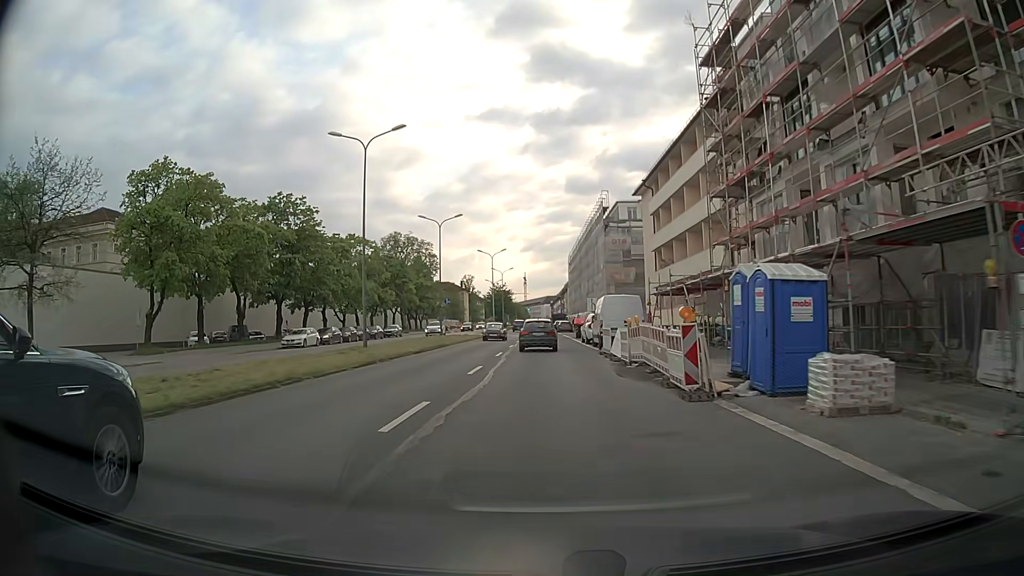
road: secondary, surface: asphalt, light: Day
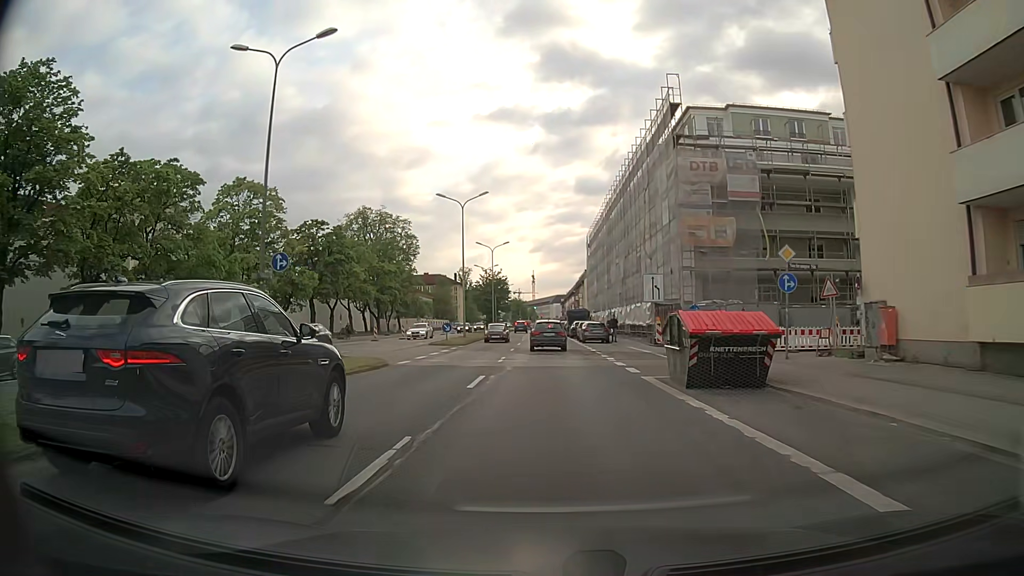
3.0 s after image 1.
(+0.1, +39.6) m; 0°
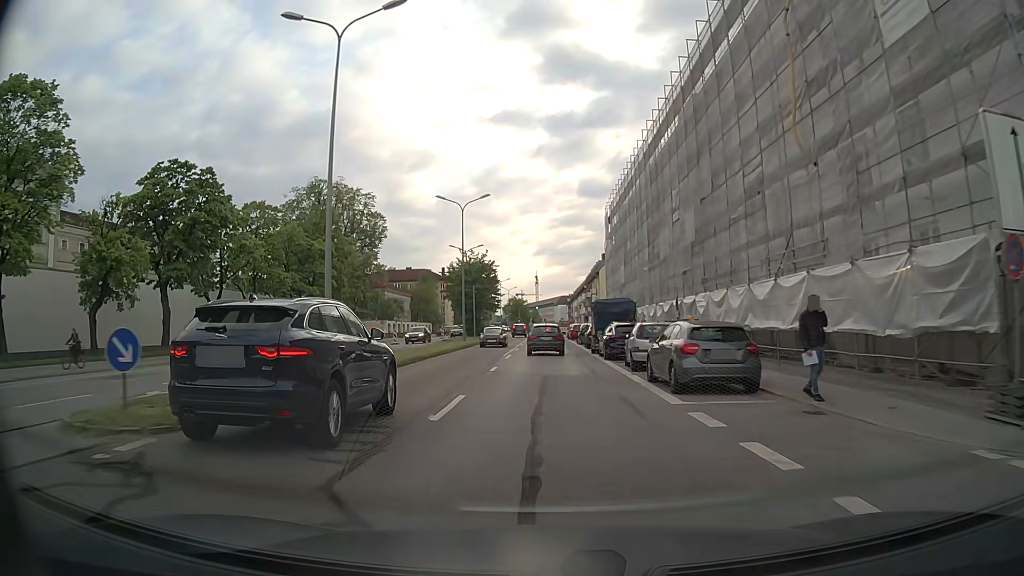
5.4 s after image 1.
(-0.2, +31.3) m; 0°
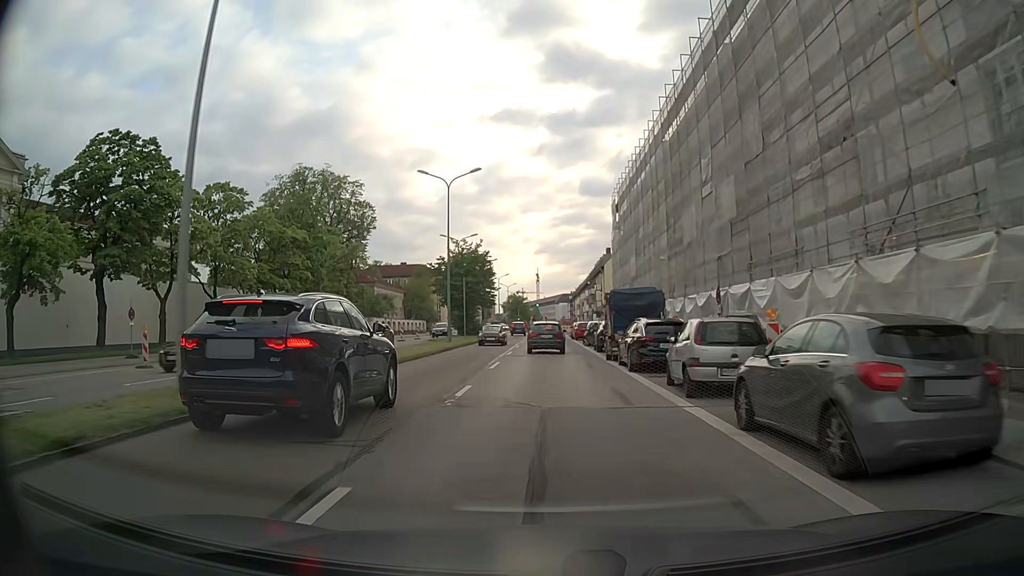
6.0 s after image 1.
(-0.1, +7.8) m; 0°
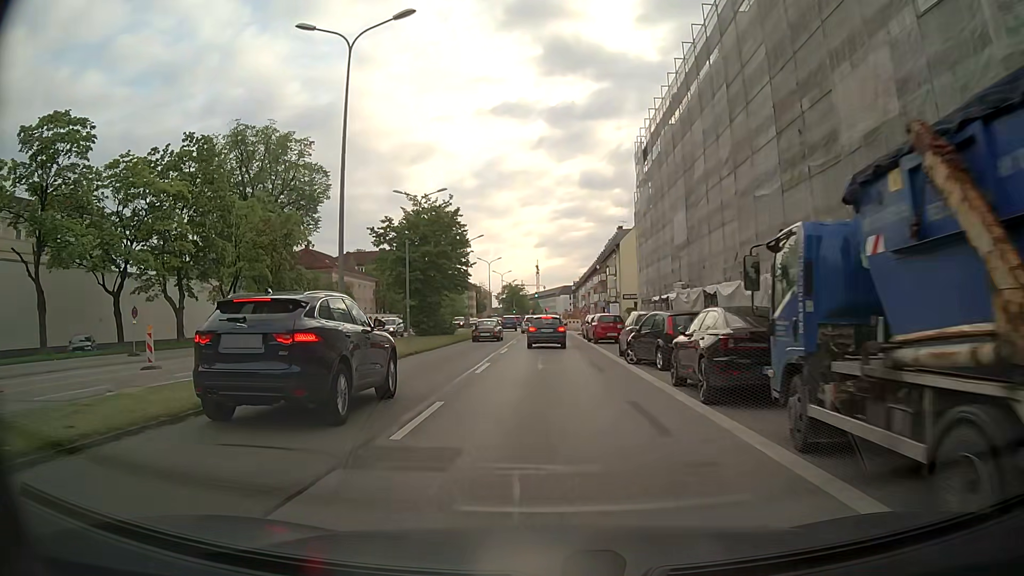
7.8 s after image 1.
(-0.3, +21.5) m; 0°
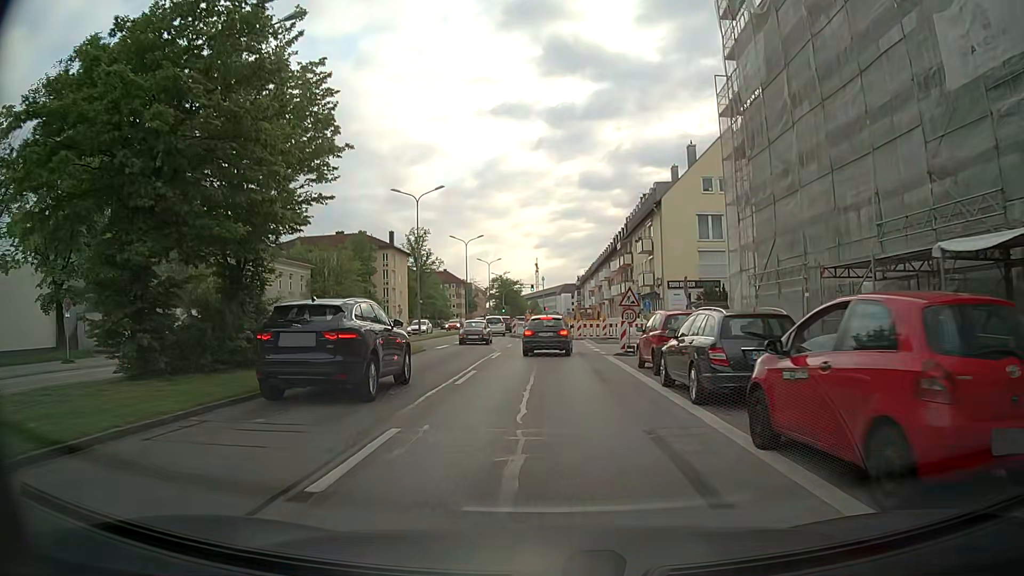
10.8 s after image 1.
(-0.1, +29.8) m; 0°
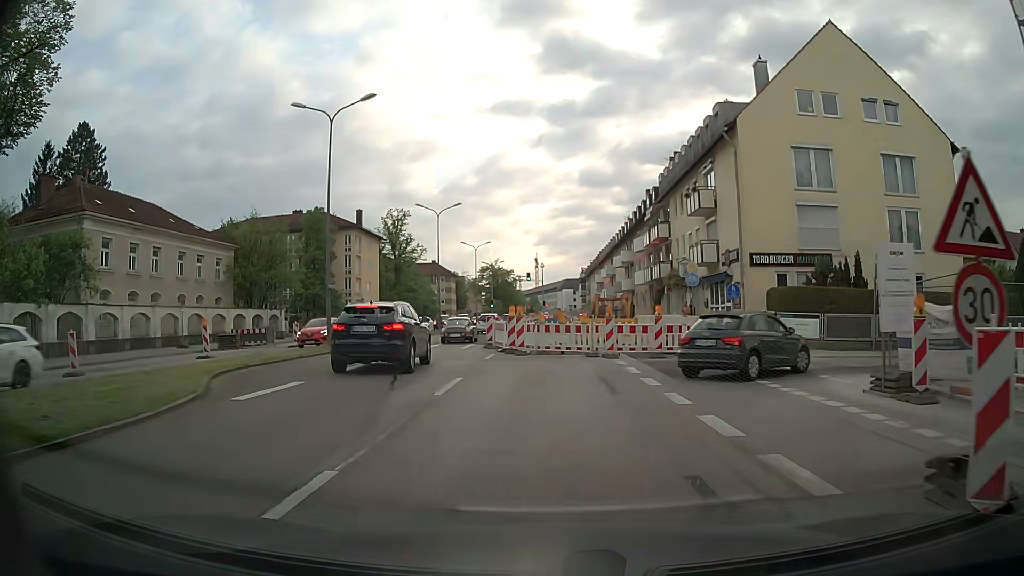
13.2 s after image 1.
(0.0, +20.3) m; 0°
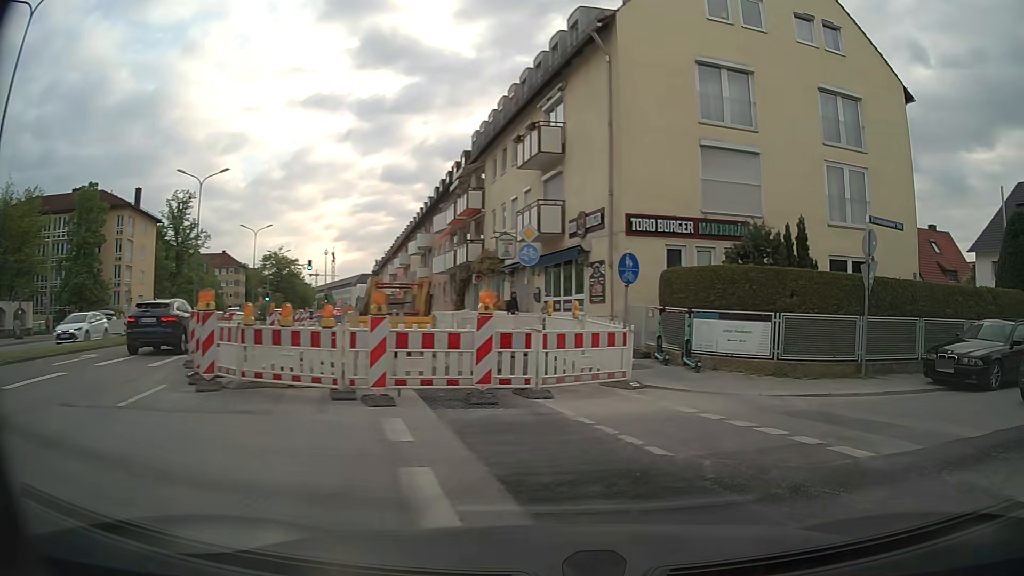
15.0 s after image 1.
(+1.0, +11.4) m; +19°
